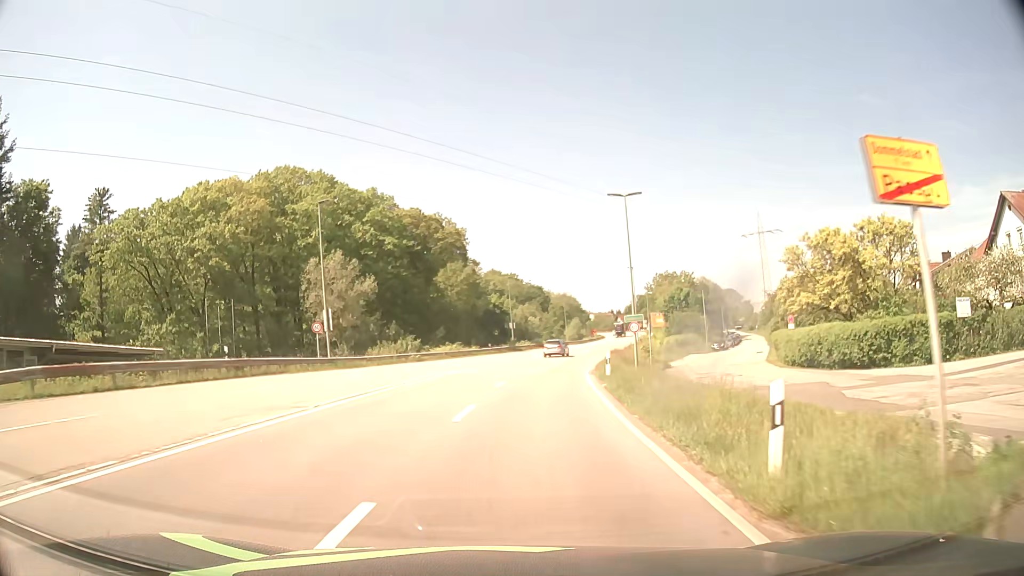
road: secondary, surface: asphalt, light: Day
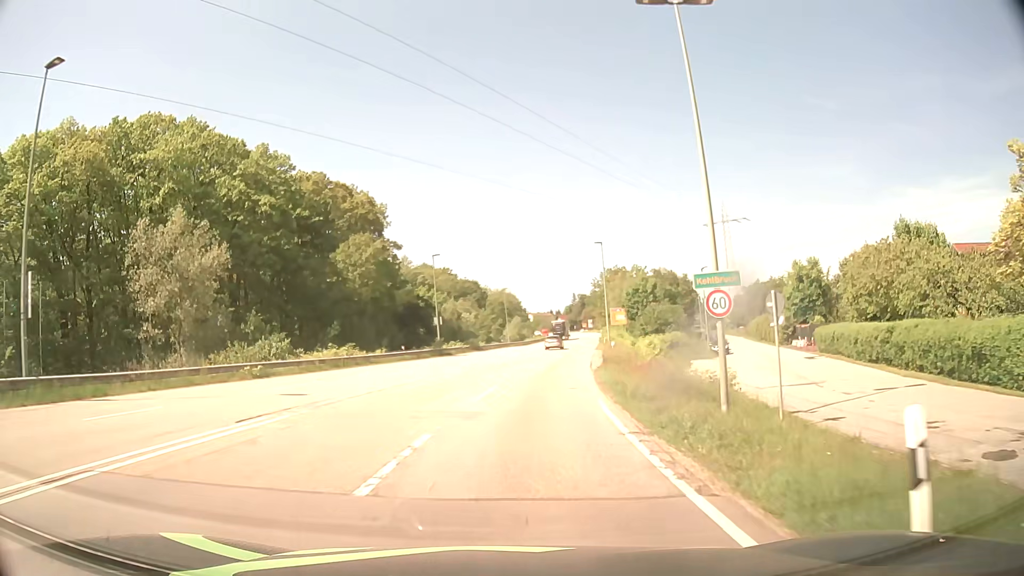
(+1.1, +23.3) m; +5°
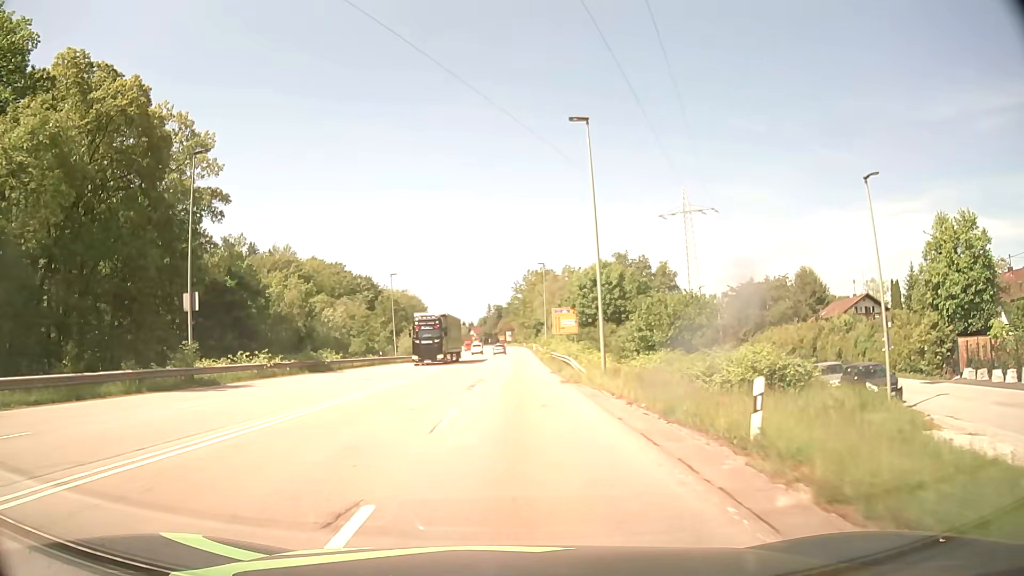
(+2.8, +39.7) m; +7°
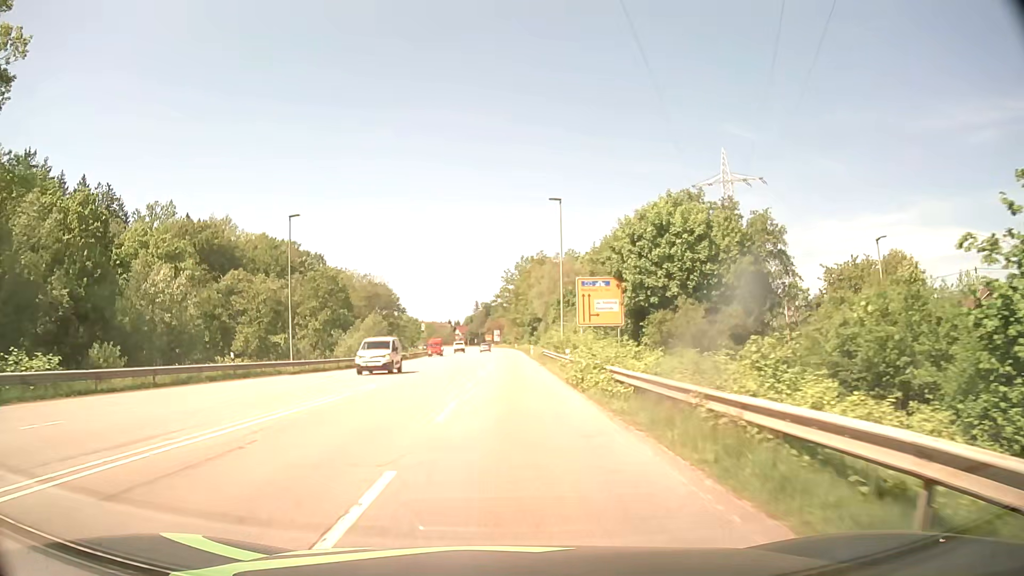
(+0.4, +34.4) m; +1°
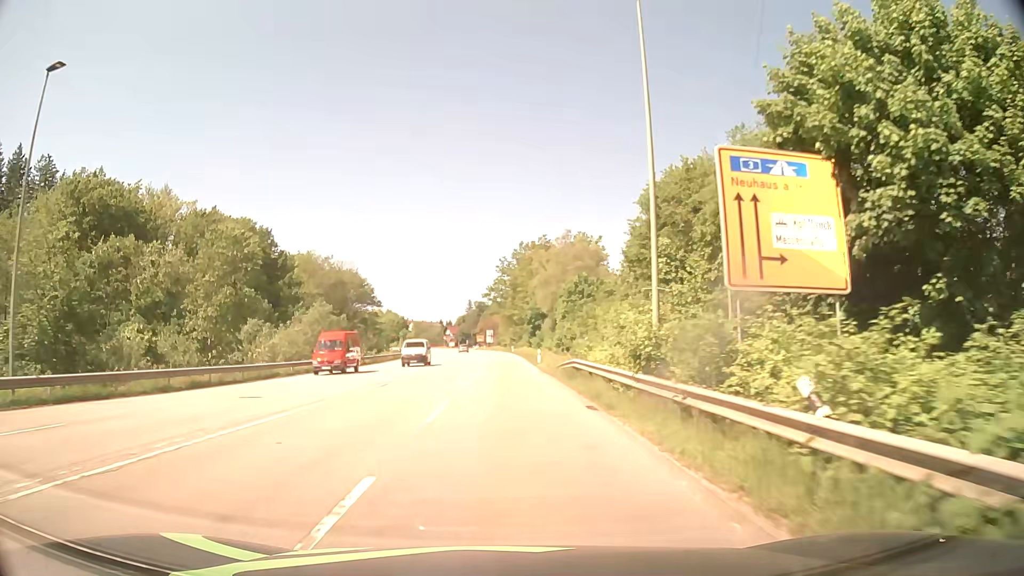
(+0.1, +26.6) m; +1°
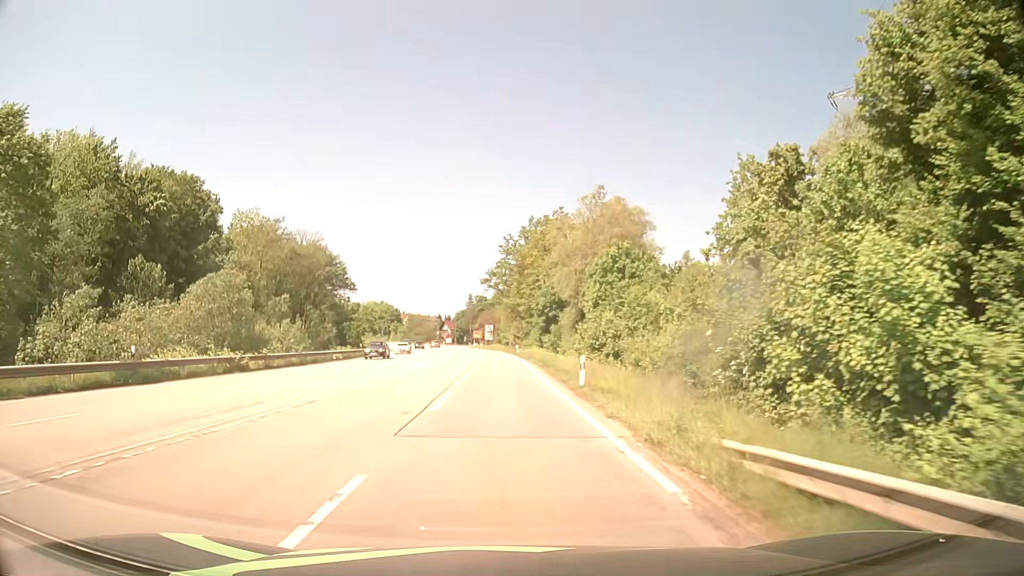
(0.0, +26.9) m; 0°
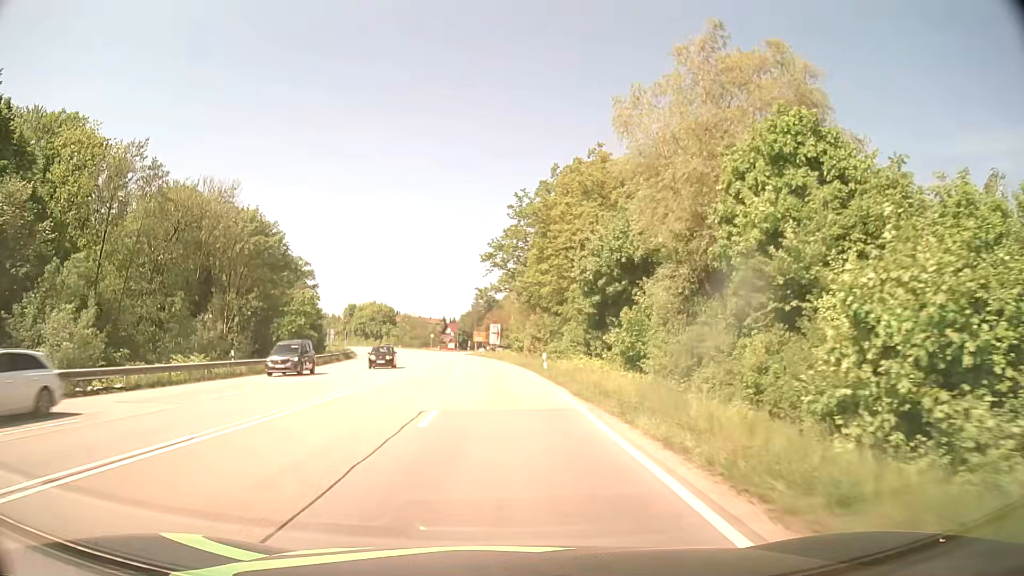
(-0.1, +36.2) m; -1°
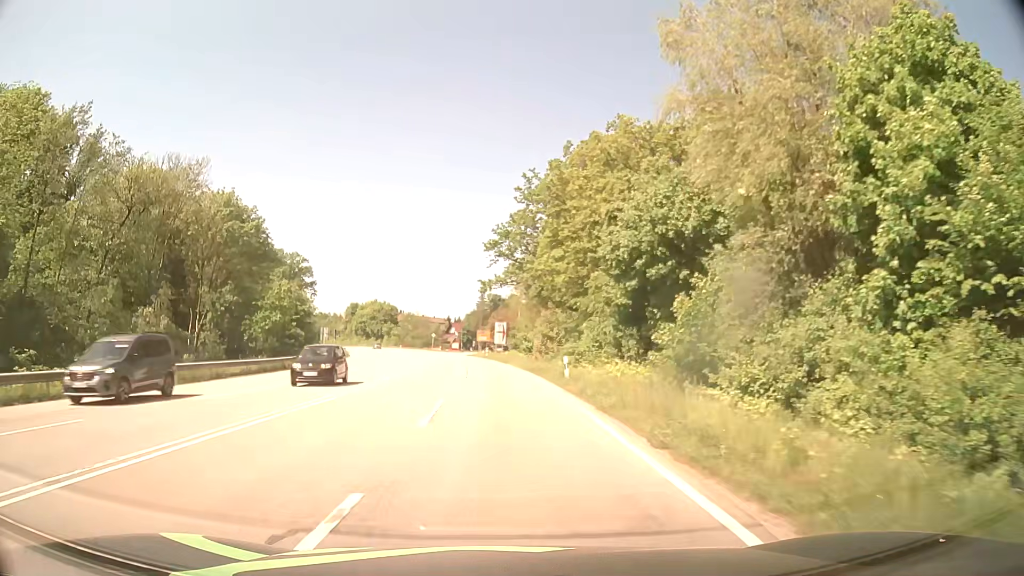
(0.0, +9.1) m; -1°
(0, +10) (0, +20) (-1, +30) (-1, +40) (-2, +50) (-3, +60) (-4, +70) (-5, +80) (-7, +90) (-9, +99) m
